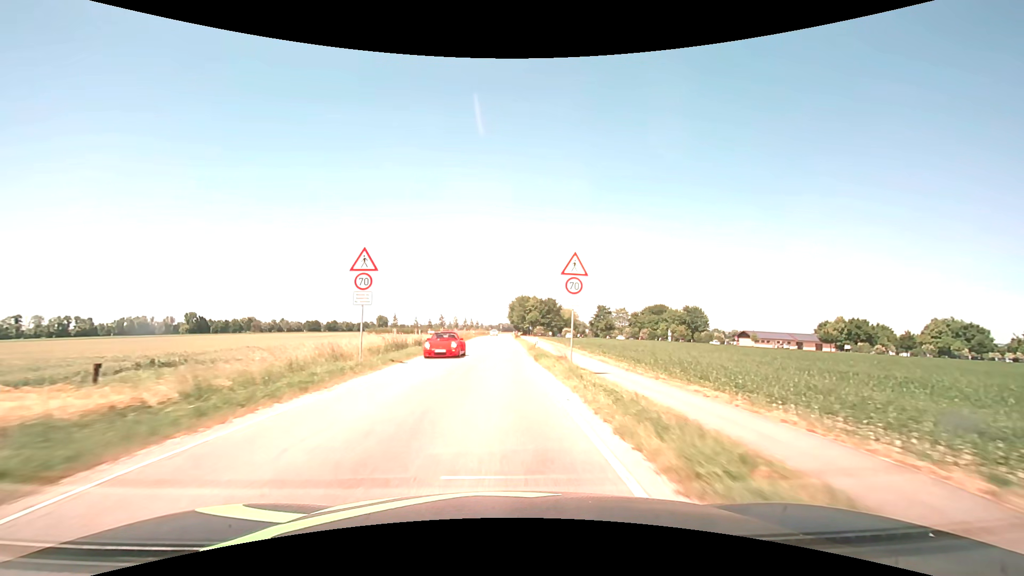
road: secondary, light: Day
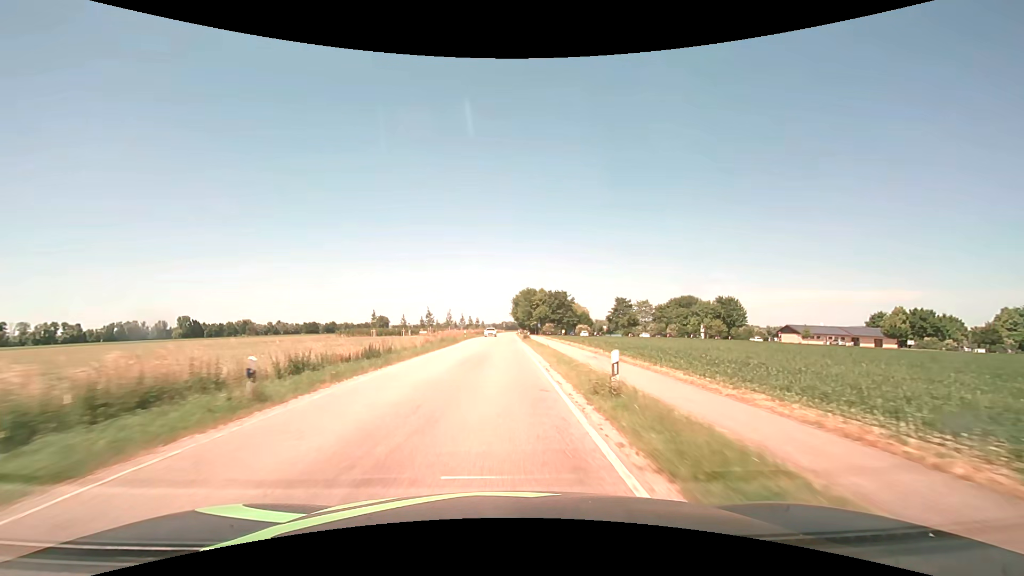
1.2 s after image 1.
(-0.1, +21.8) m; 0°
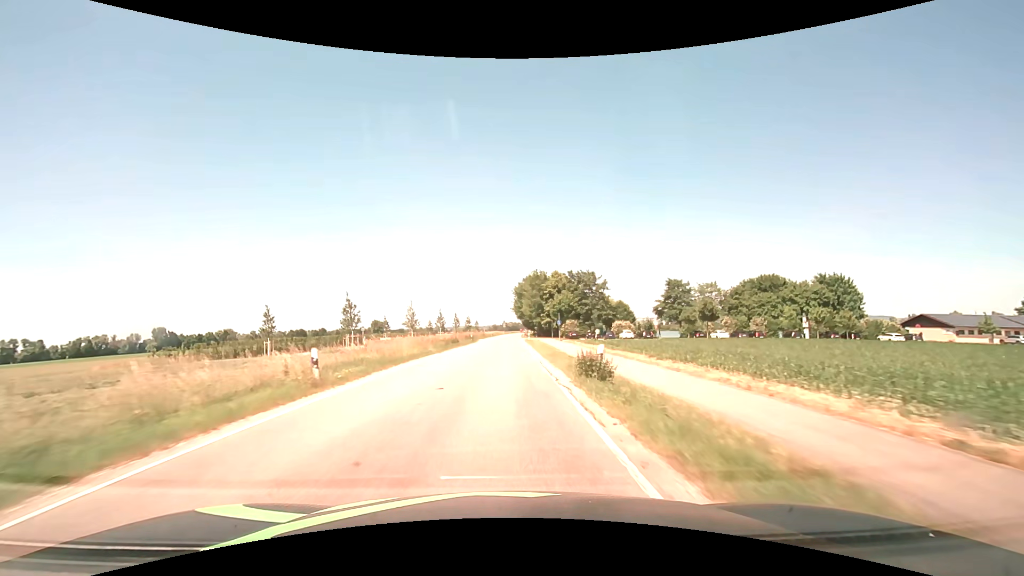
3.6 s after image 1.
(-0.2, +43.1) m; 0°
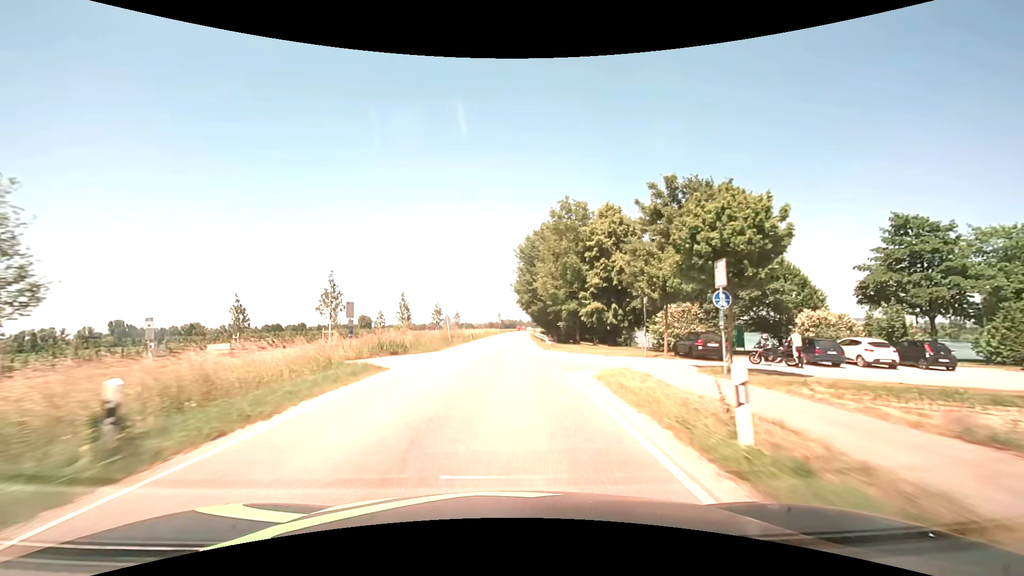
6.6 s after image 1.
(-0.2, +53.7) m; 0°
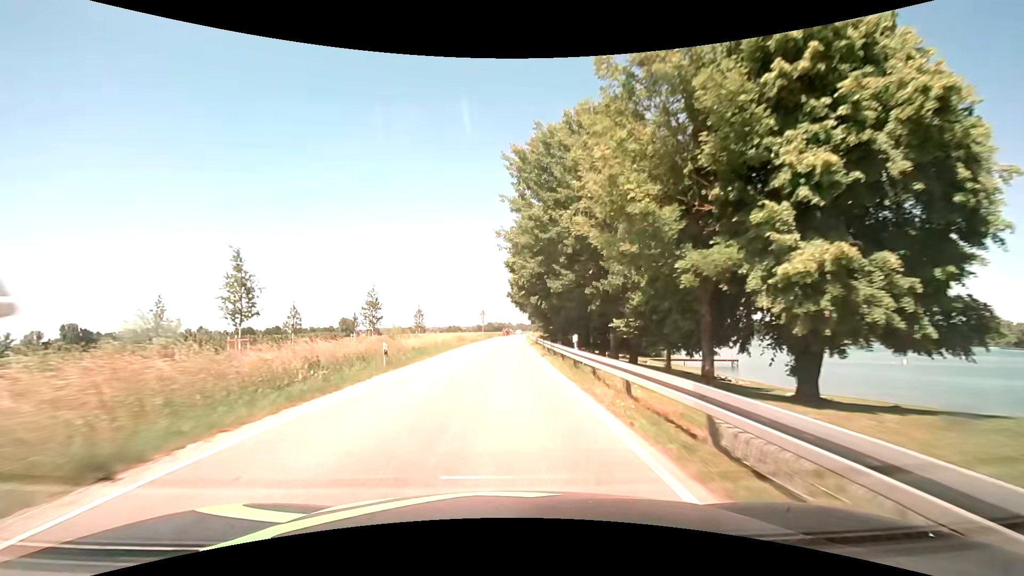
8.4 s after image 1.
(+0.3, +32.2) m; +1°
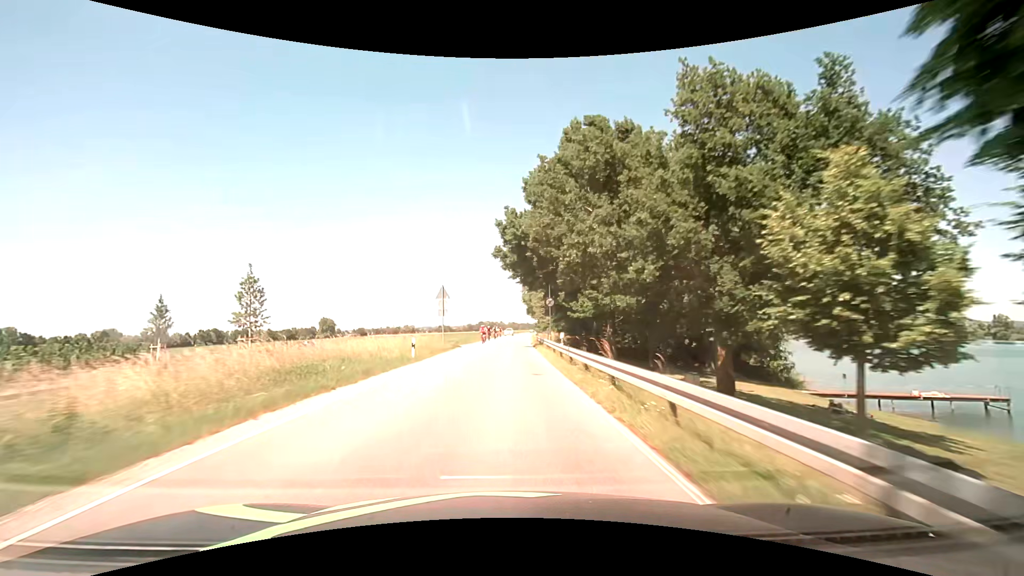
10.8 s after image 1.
(+0.2, +42.9) m; +1°
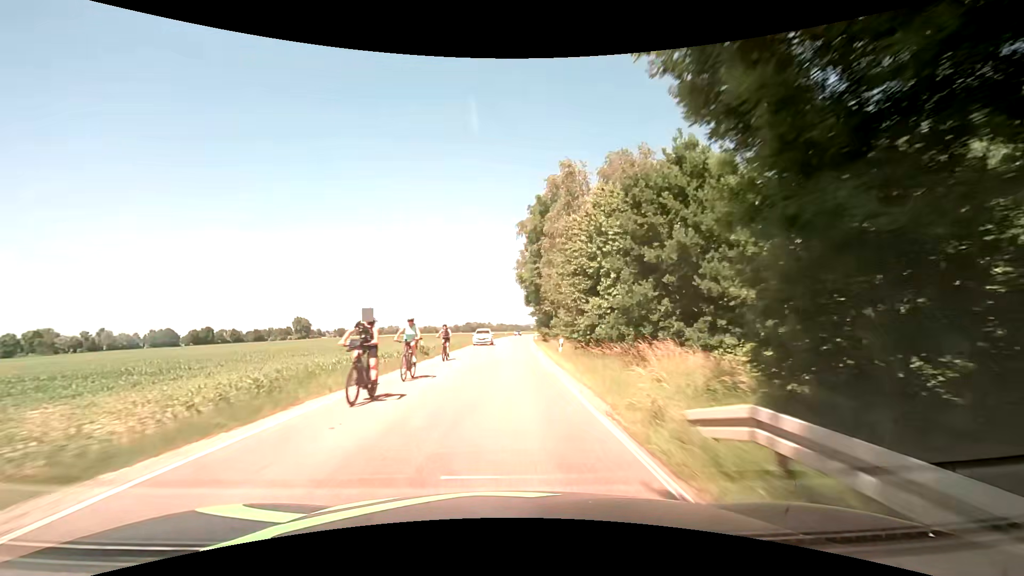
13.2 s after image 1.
(+0.4, +43.0) m; +1°
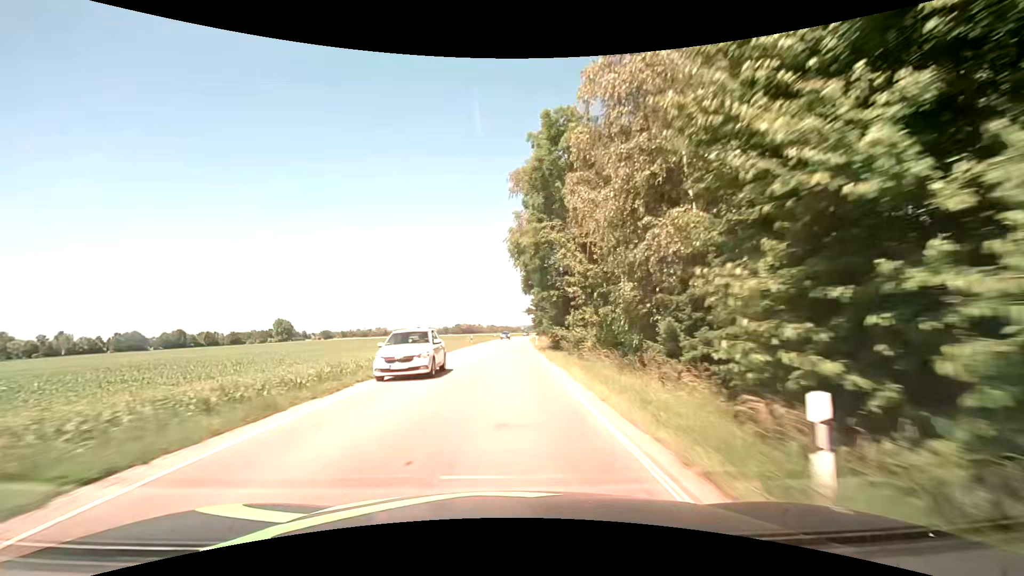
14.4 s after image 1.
(+0.3, +22.0) m; +1°
(0, +10) (0, +20) (0, +30) (+1, +40) (+1, +50) (+1, +60) (+2, +70) (+2, +80) (+2, +90) (+3, +100) m
